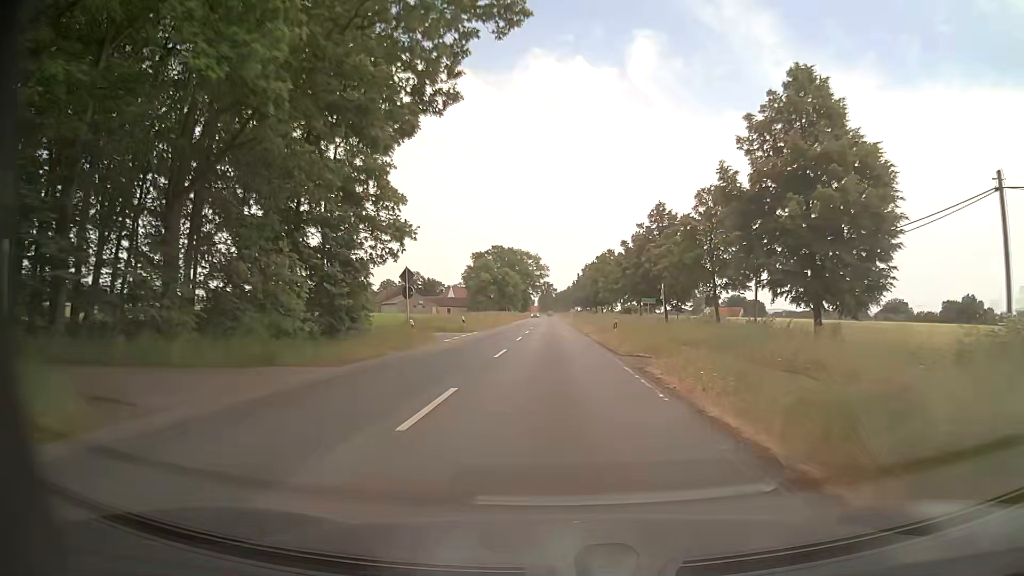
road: secondary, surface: asphalt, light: Day
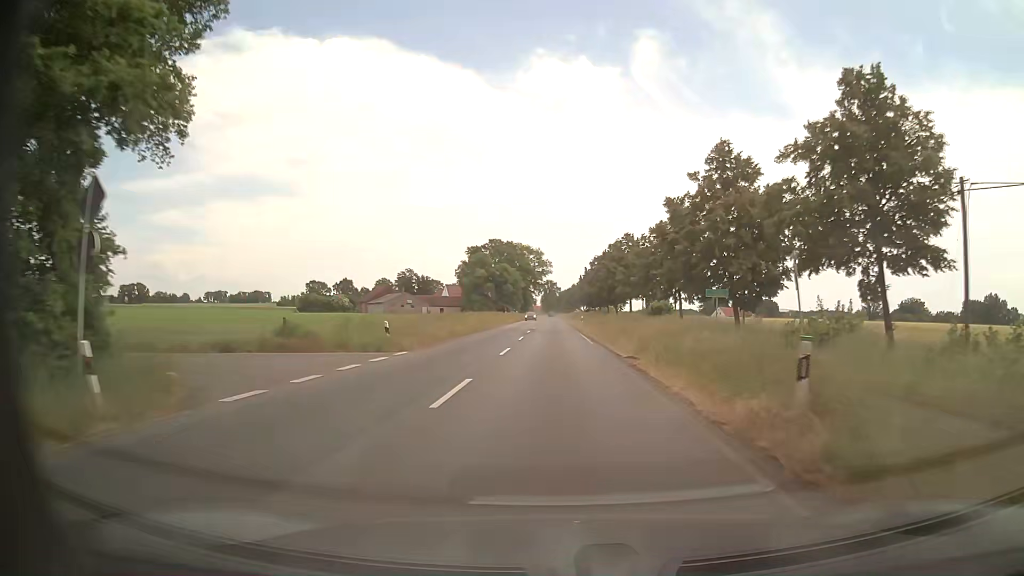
(0.0, +22.3) m; 0°
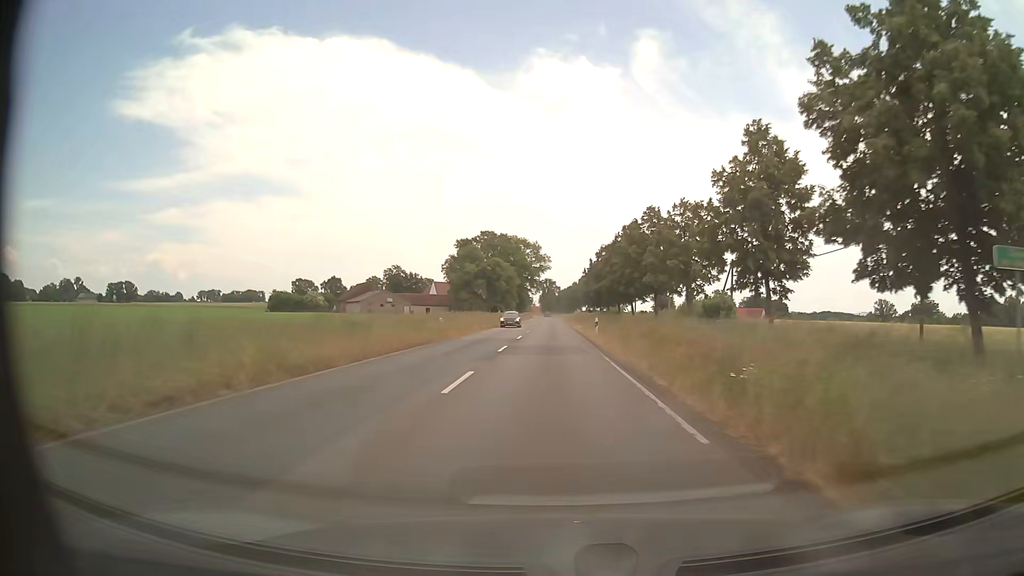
(0.0, +22.5) m; 0°
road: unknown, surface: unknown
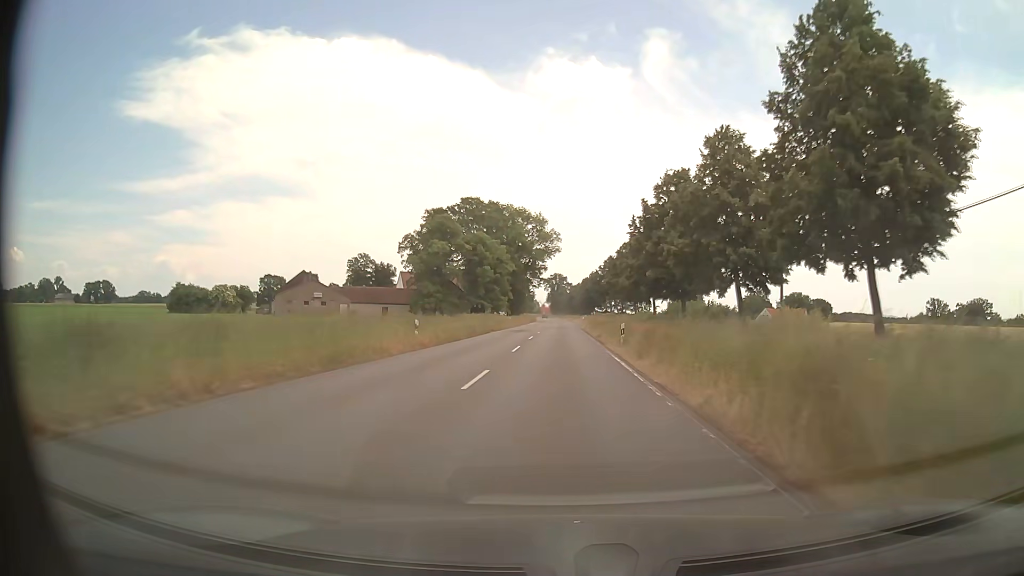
(-0.3, +60.2) m; -1°
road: secondary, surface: asphalt
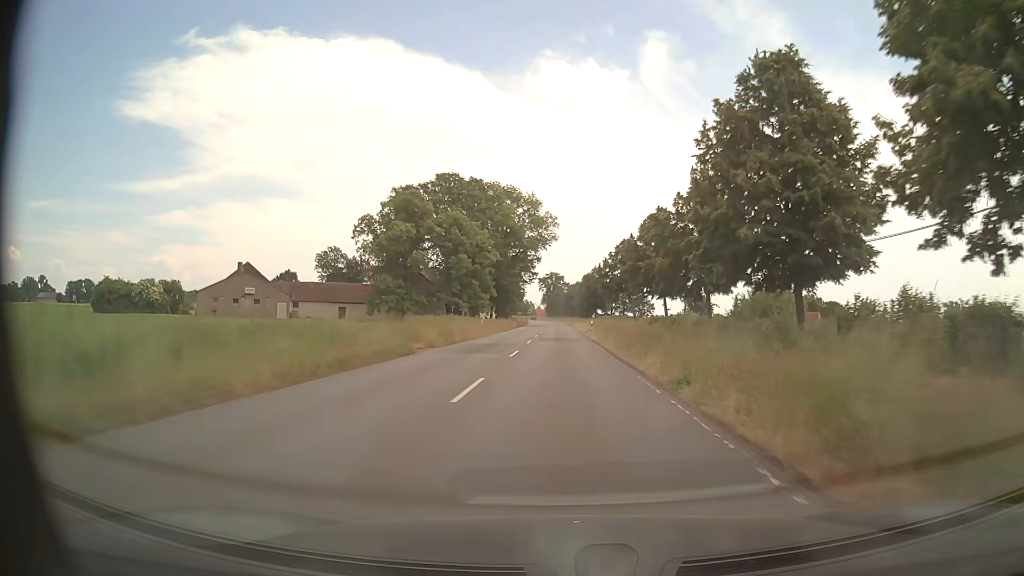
(0.0, +26.1) m; 0°
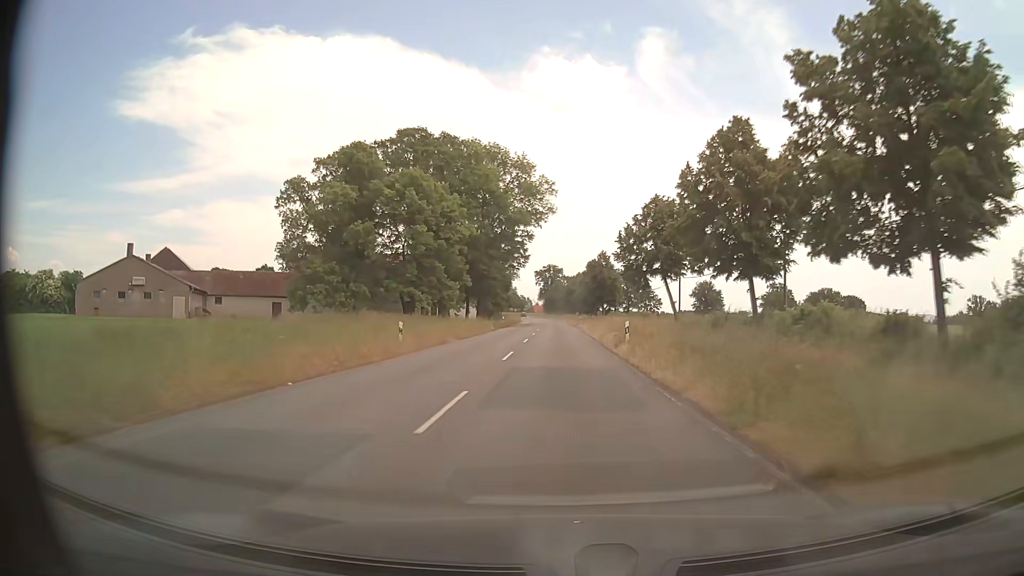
(+0.1, +27.2) m; 0°
(0, +10) (0, +20) (0, +30) (0, +40) (0, +50) (0, +60) (0, +70) (0, +80) (0, +90) (-1, +100) m
